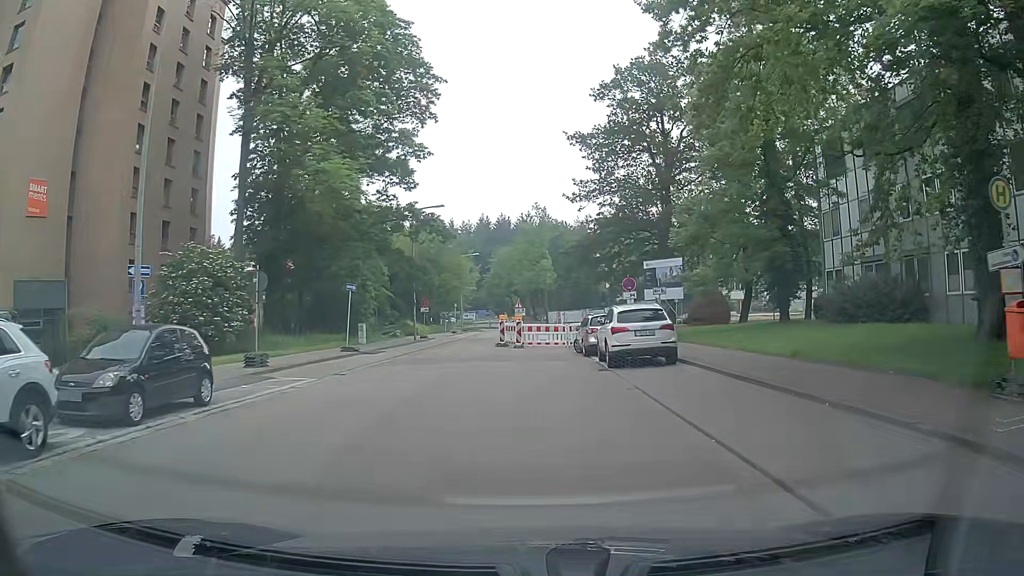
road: residential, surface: asphalt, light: Day
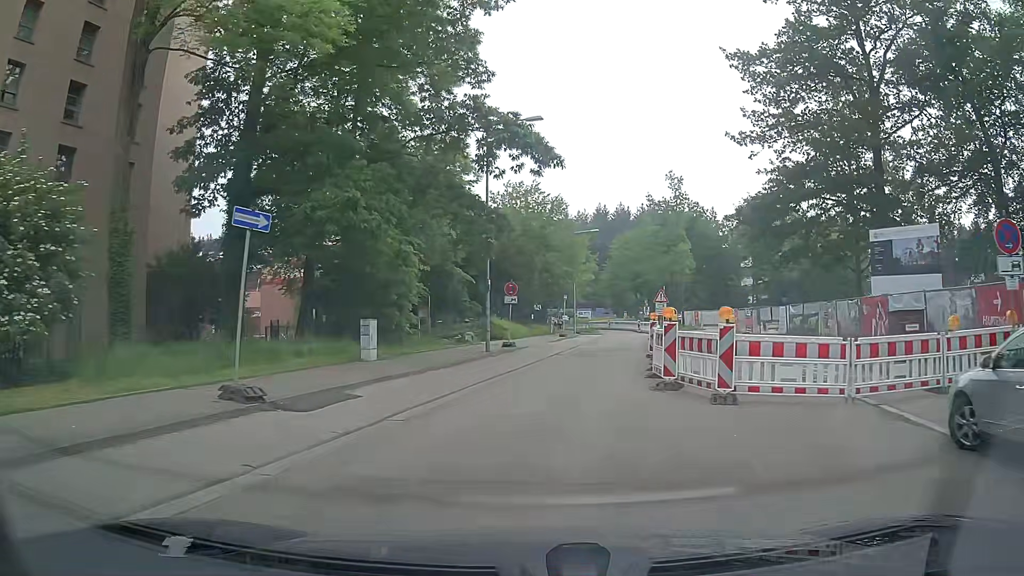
(-1.7, +20.1) m; -10°
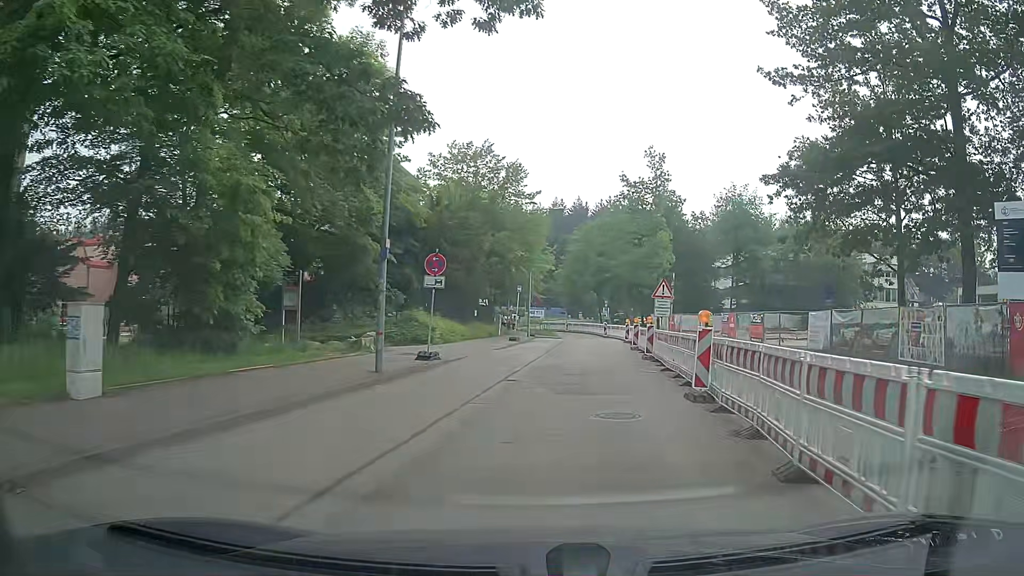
(+0.4, +12.0) m; +5°
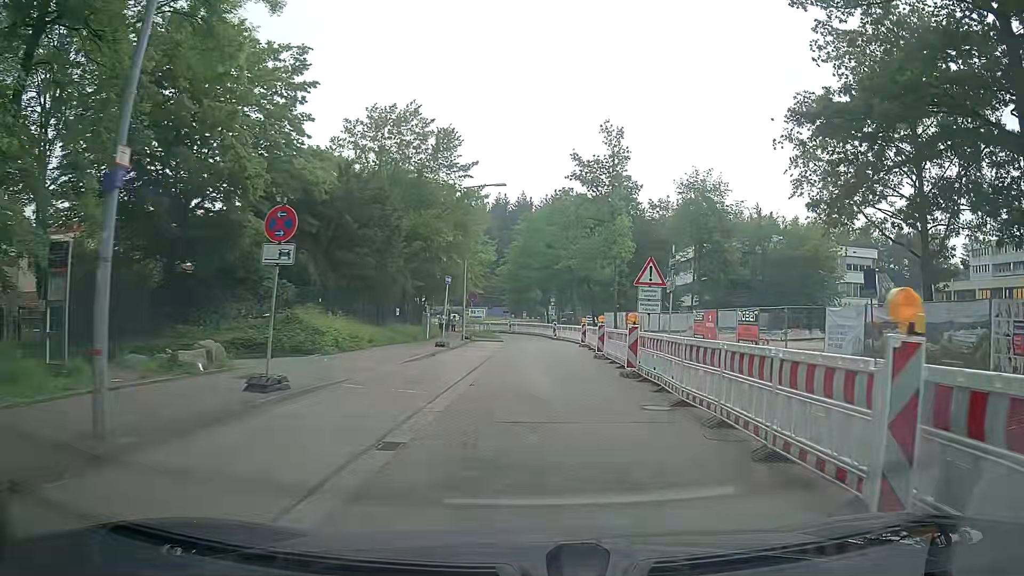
(+0.3, +8.1) m; +4°
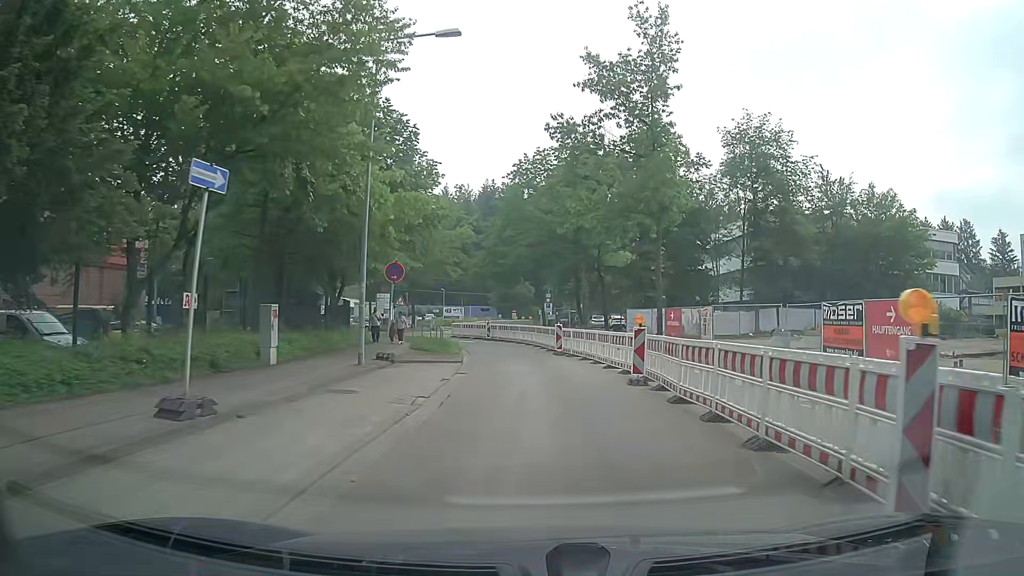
(+0.2, +21.4) m; 0°
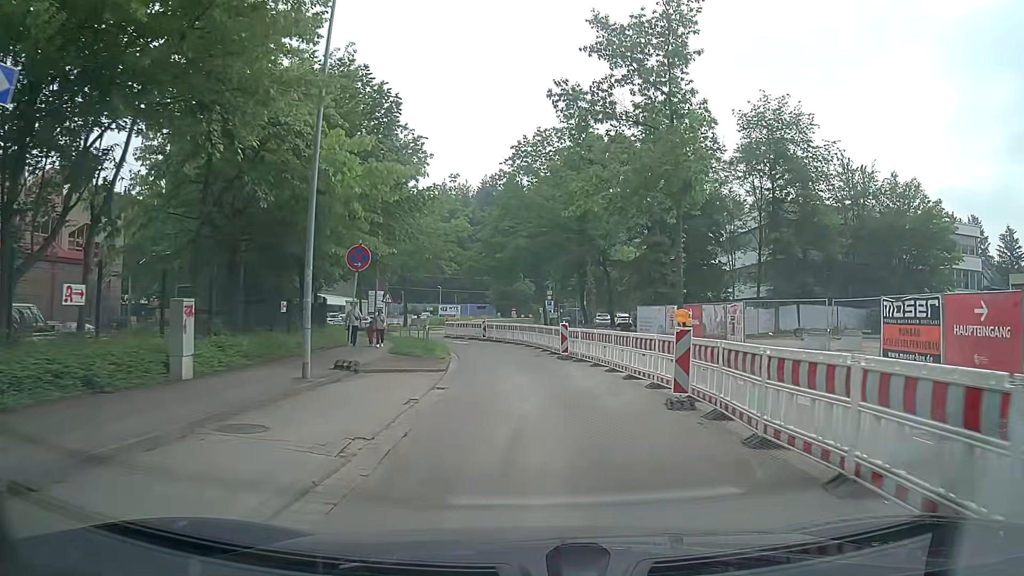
(0.0, +4.3) m; +1°
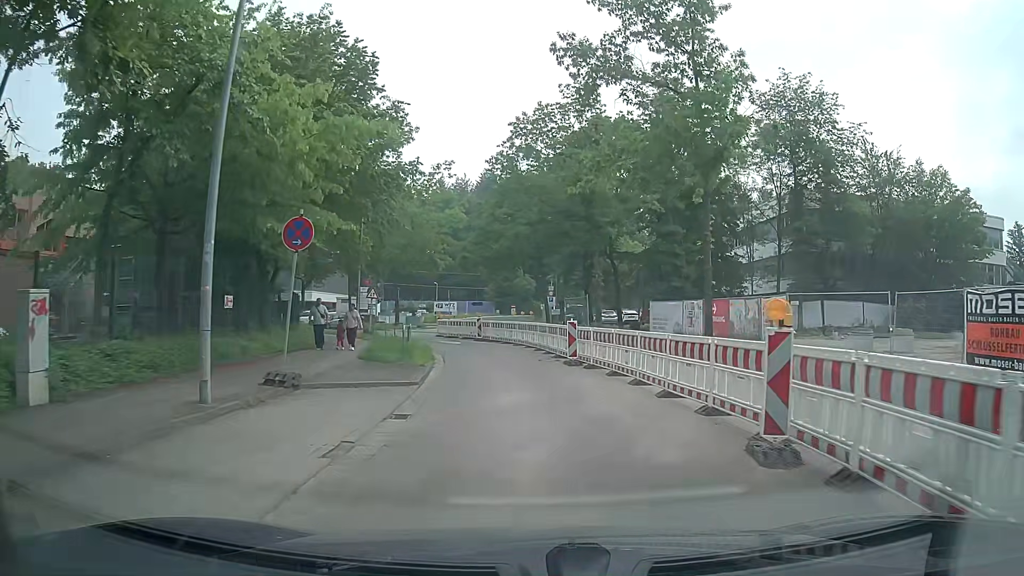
(0.0, +4.3) m; 0°
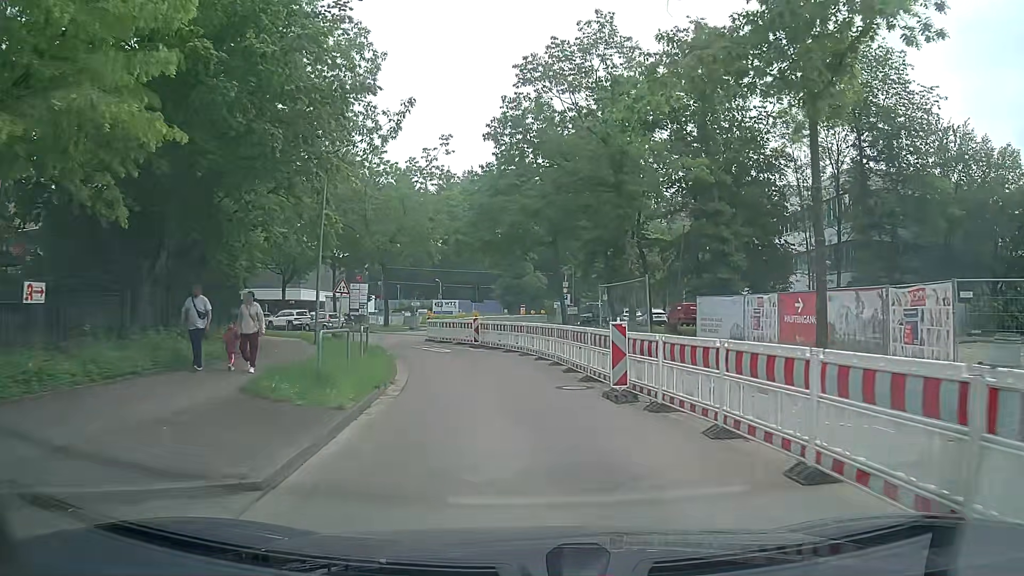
(-0.1, +8.5) m; -2°
(0, +10) (-2, +20) (-4, +29) (-9, +38) (-15, +46) (-23, +53) (-31, +58) (-41, +61) (-50, +63) (-60, +64) m
